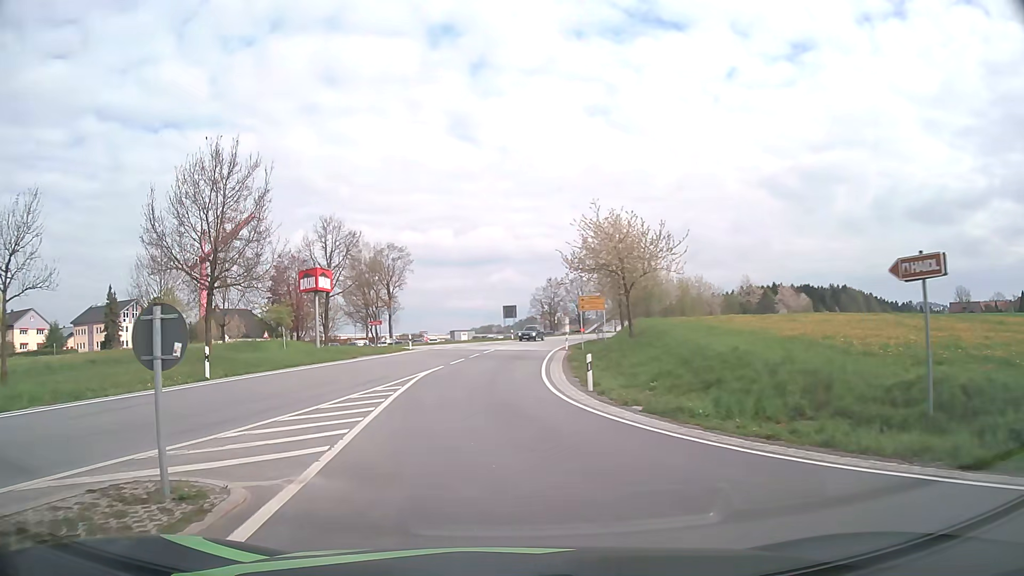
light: Day
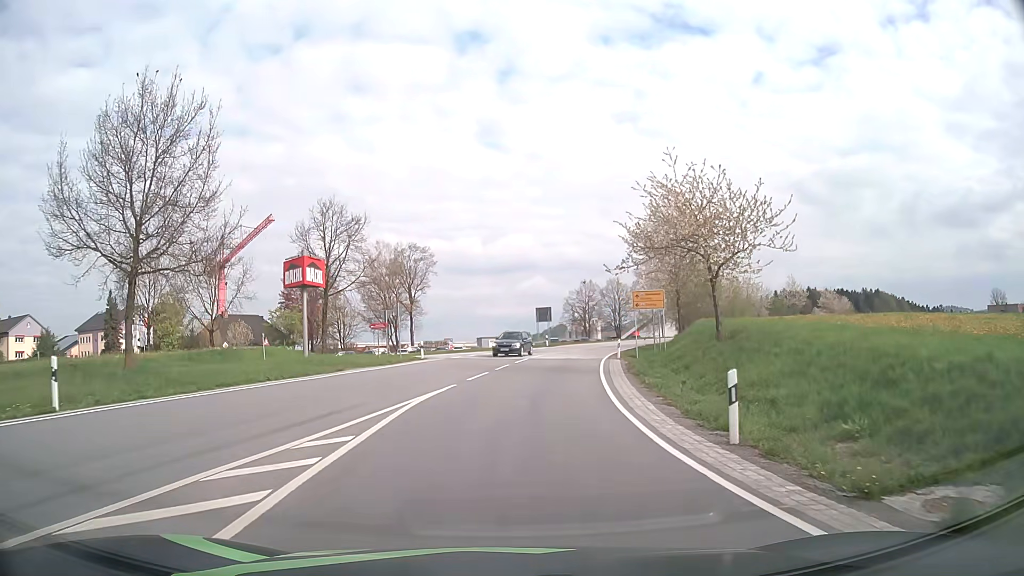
(-0.4, +10.0) m; -3°
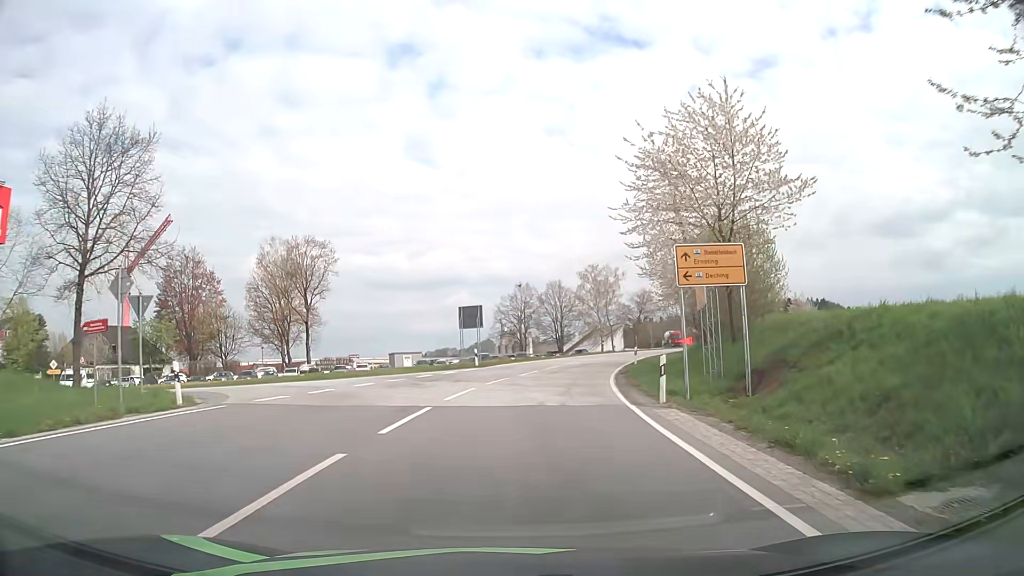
(+1.0, +23.1) m; +6°
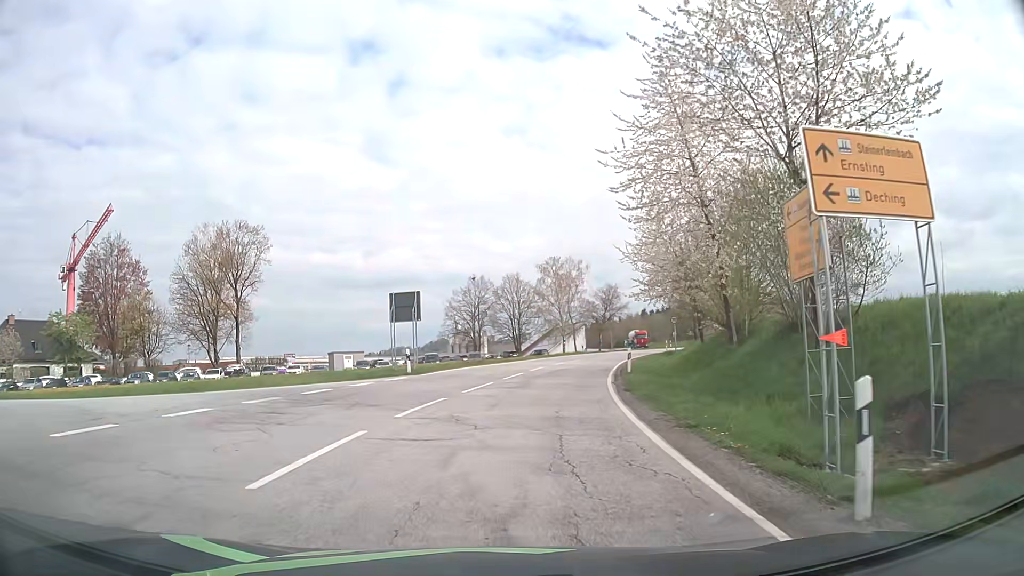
(+0.4, +10.2) m; +4°
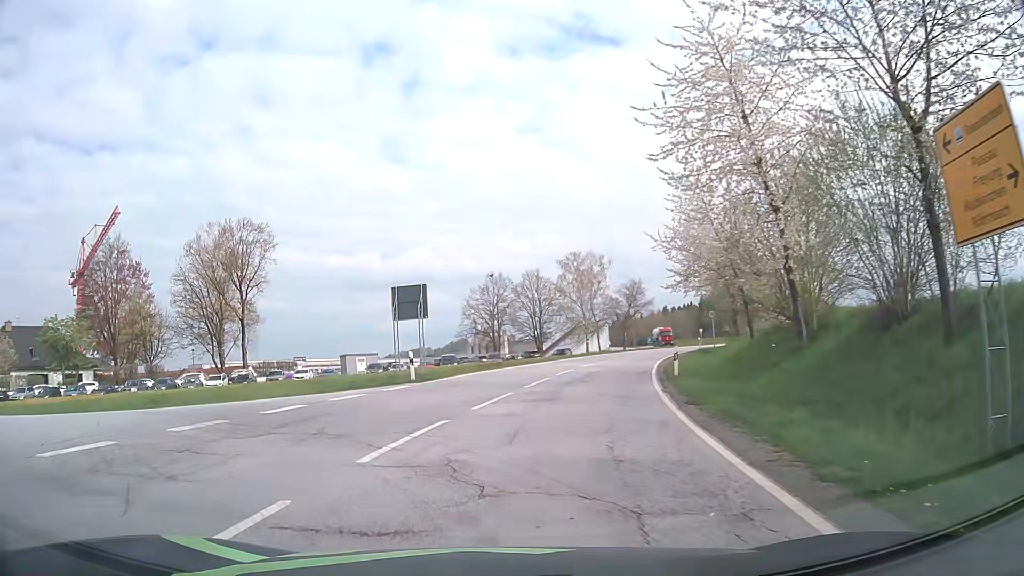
(0.0, +4.4) m; -2°
